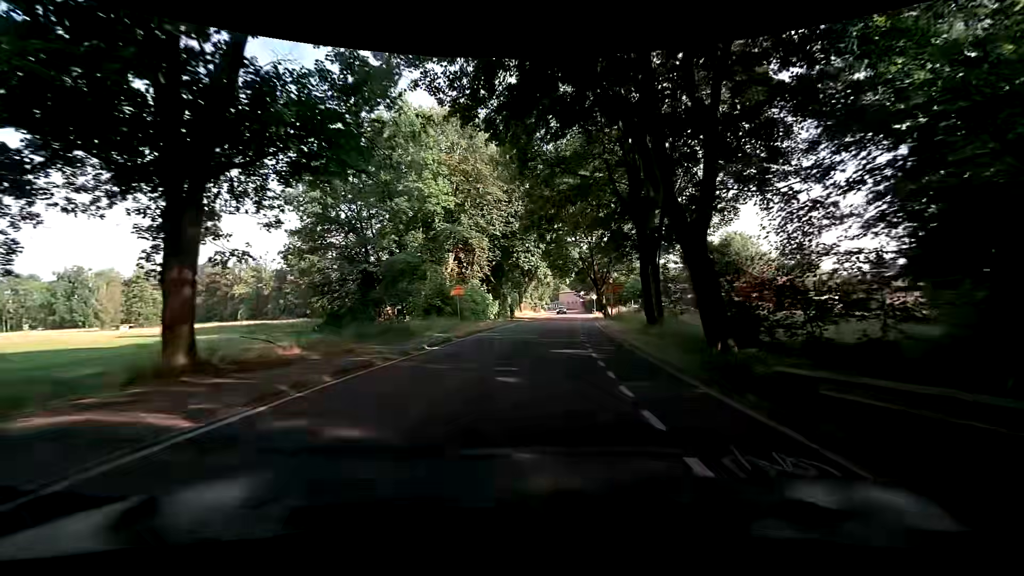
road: tertiary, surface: asphalt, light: Day
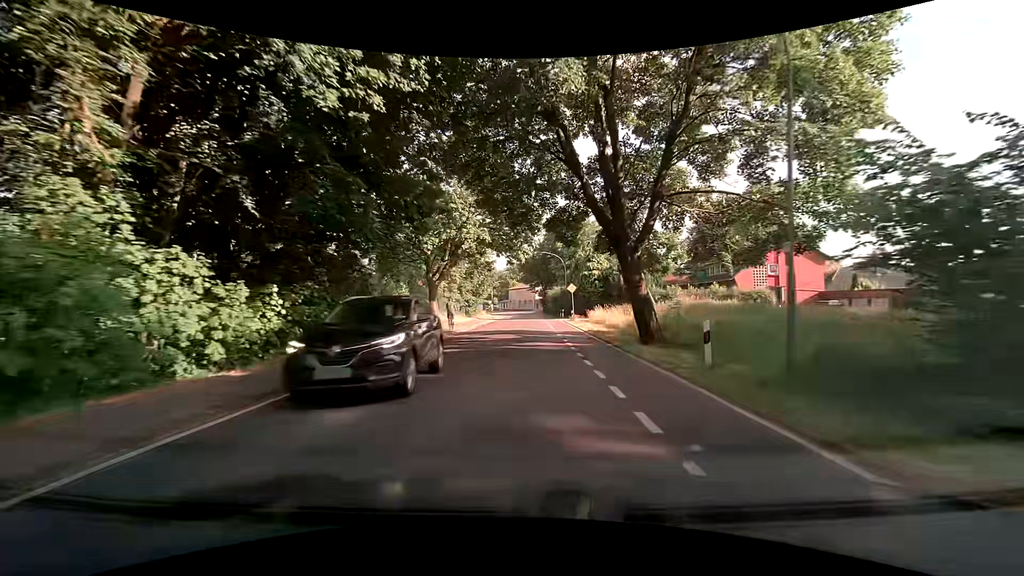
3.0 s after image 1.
(+2.5, +38.2) m; +6°
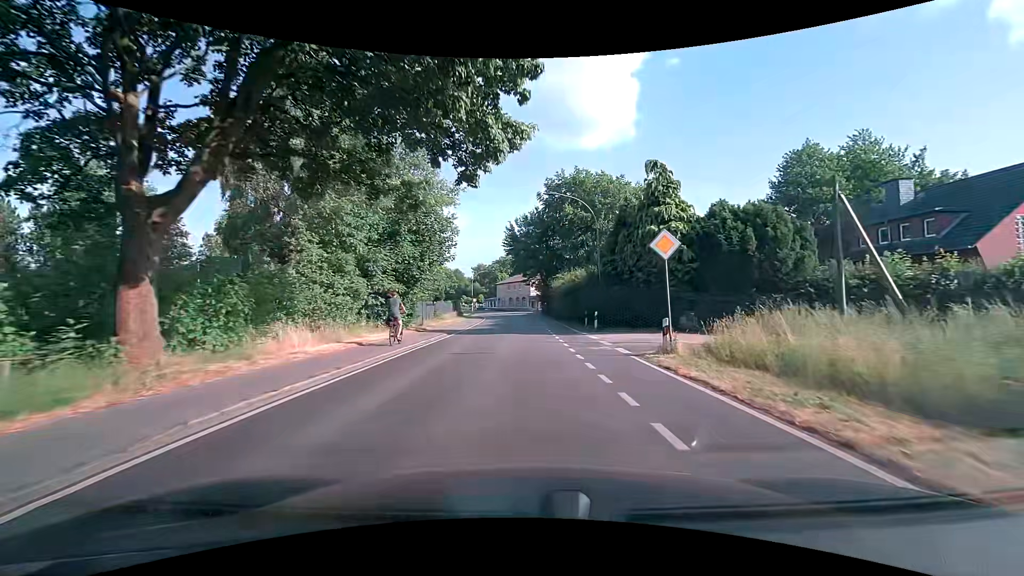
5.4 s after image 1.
(+0.1, +30.6) m; 0°
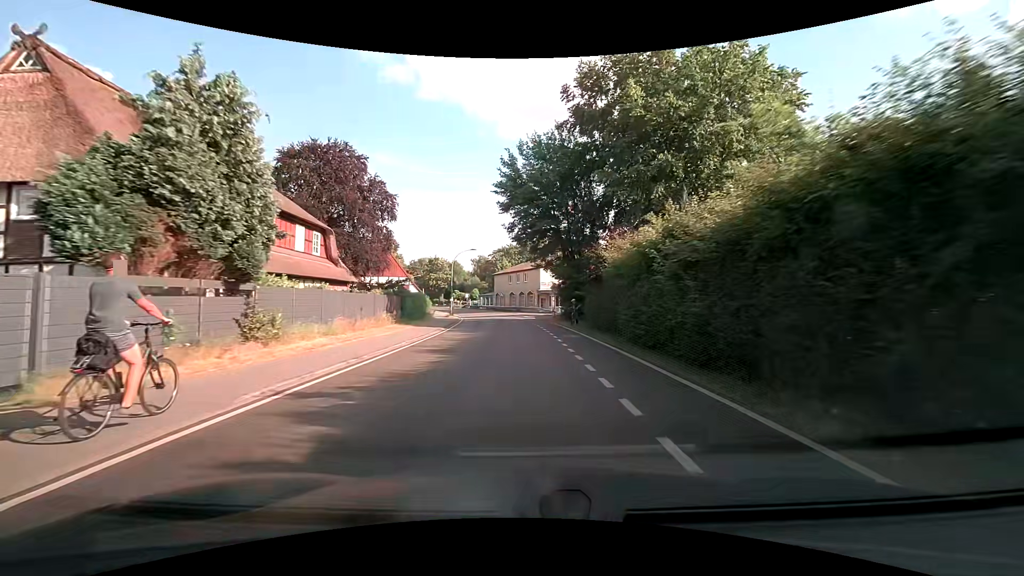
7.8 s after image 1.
(+0.2, +30.6) m; 0°
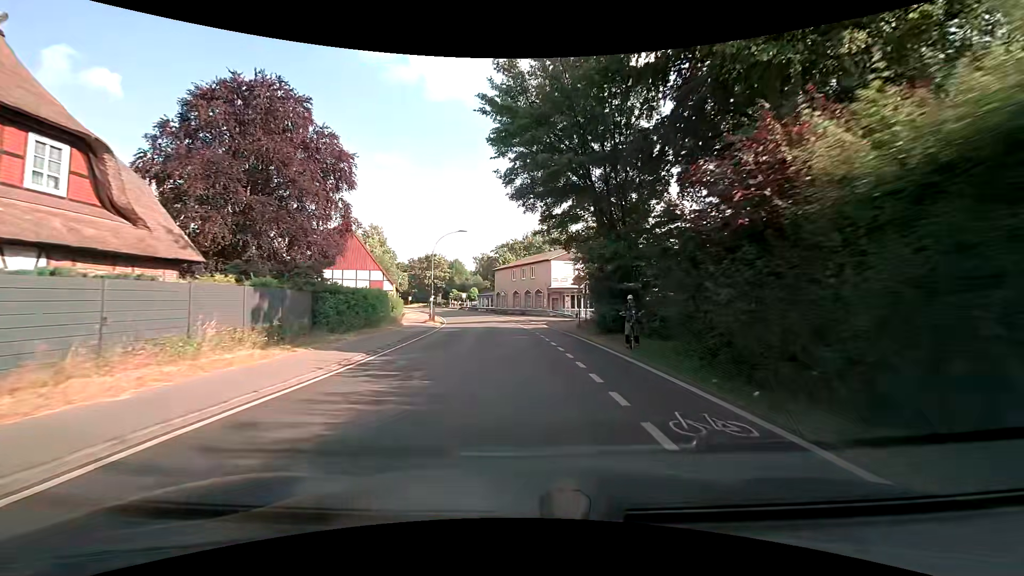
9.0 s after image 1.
(-0.1, +15.3) m; -1°
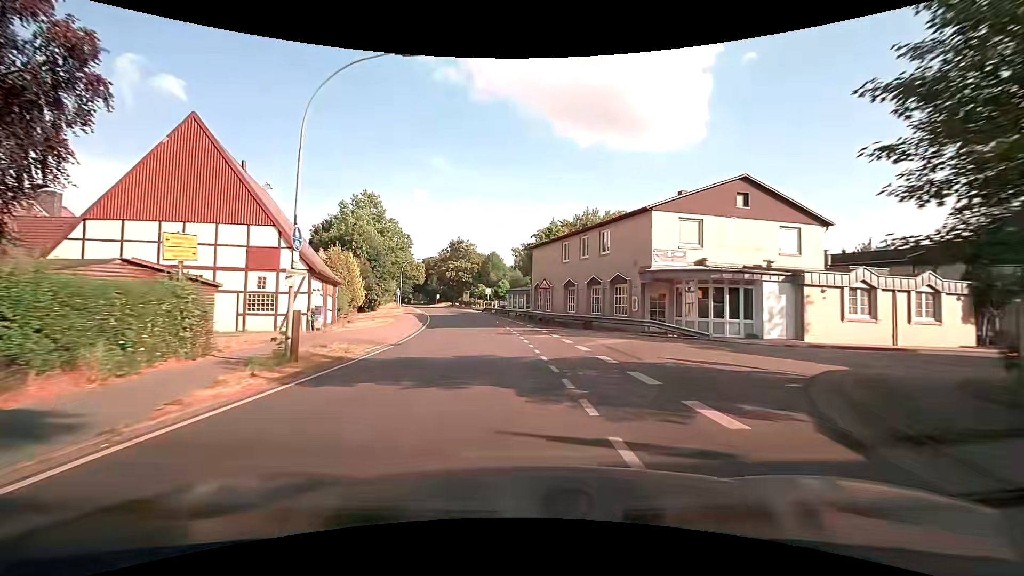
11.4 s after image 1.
(-1.1, +30.5) m; -5°
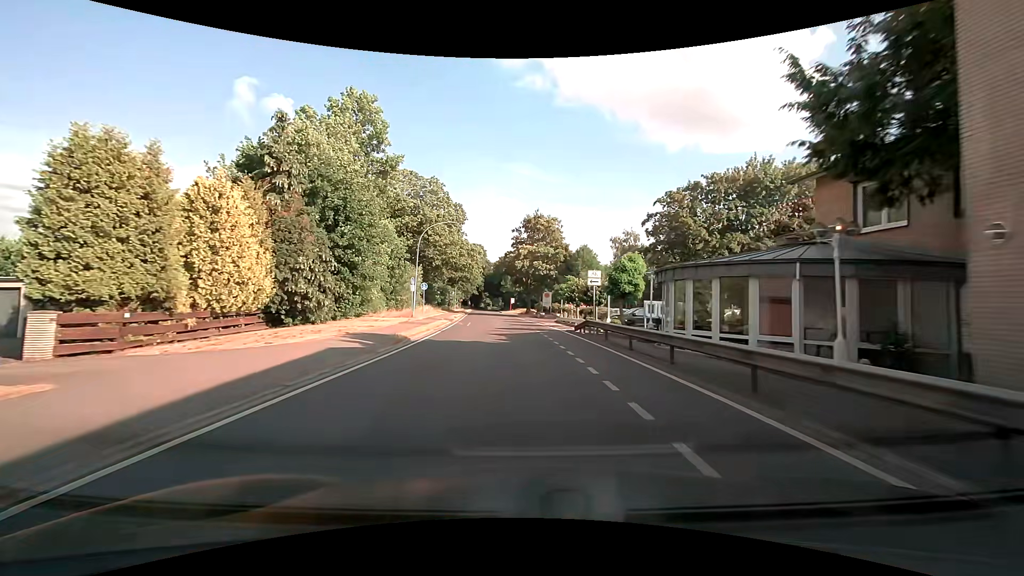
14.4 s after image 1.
(-3.5, +37.8) m; -10°
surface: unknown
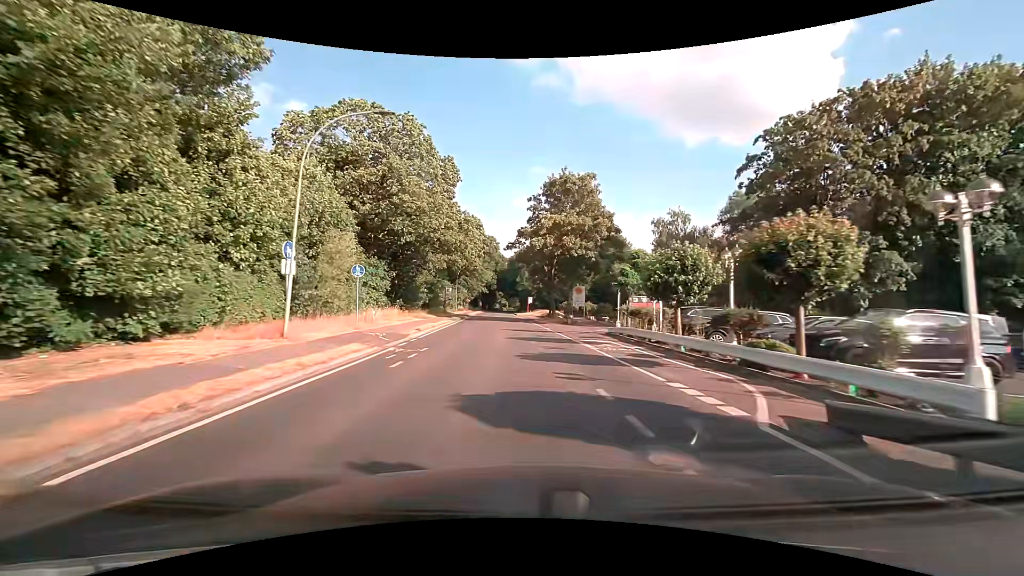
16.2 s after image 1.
(-0.4, +22.8) m; -2°
